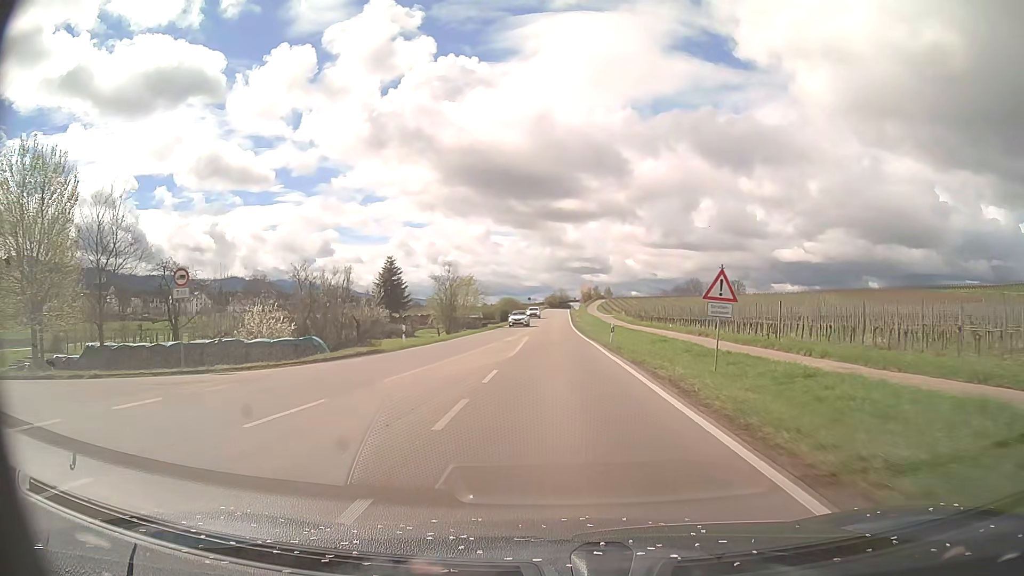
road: primary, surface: asphalt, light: Day
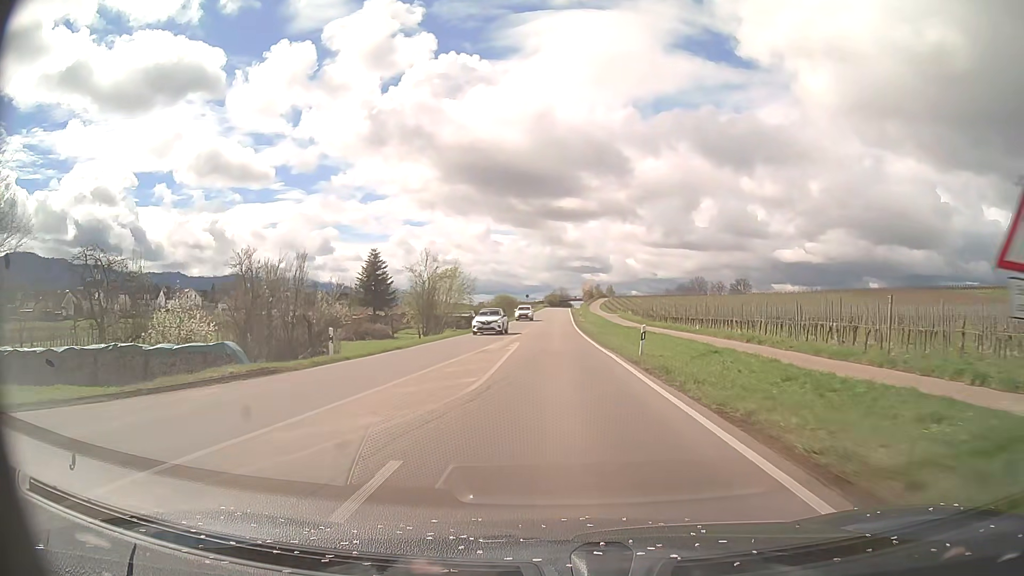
(0.0, +10.6) m; 0°
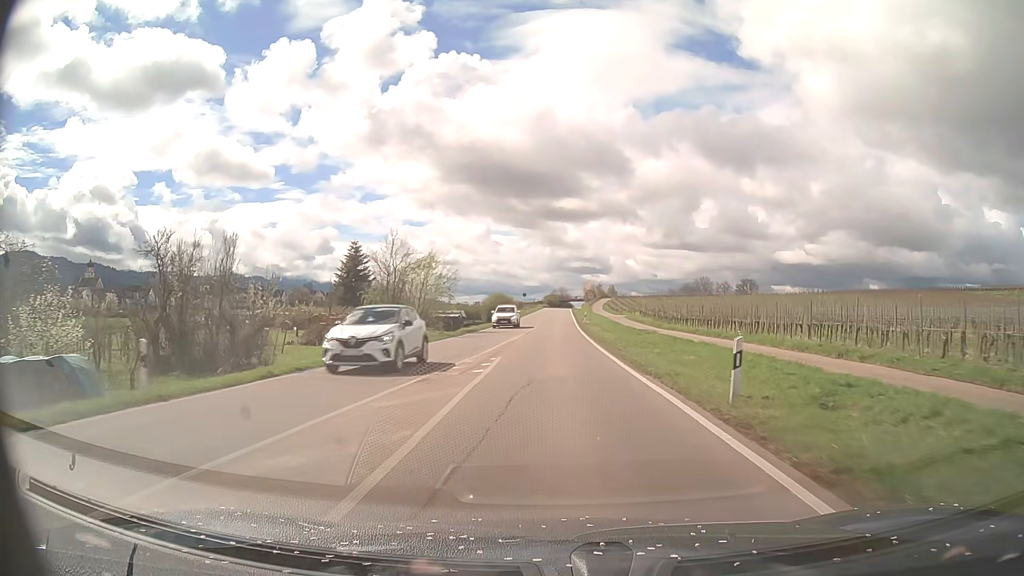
(0.0, +10.6) m; 0°
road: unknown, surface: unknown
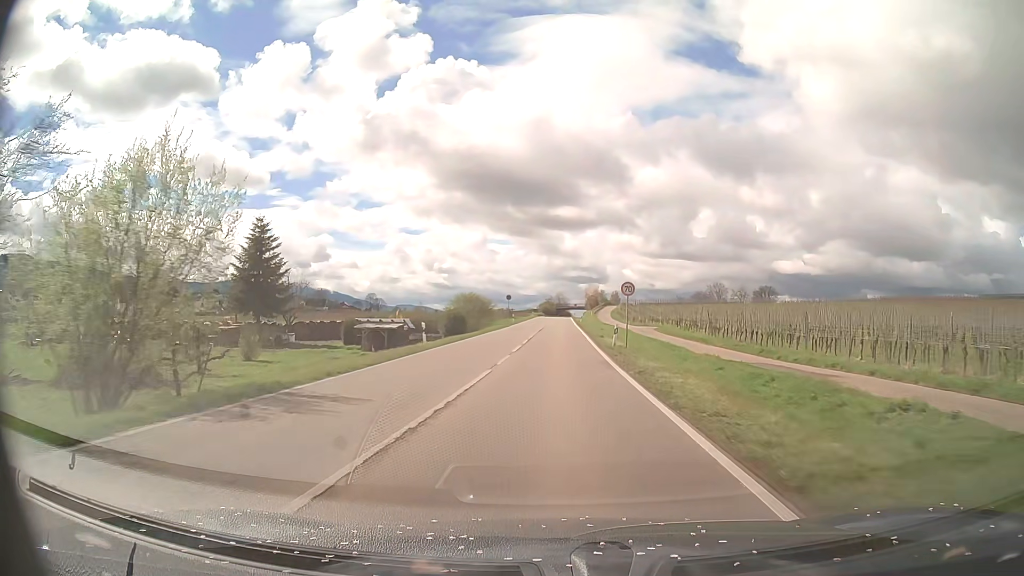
(0.0, +31.7) m; 0°
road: unclassified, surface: asphalt
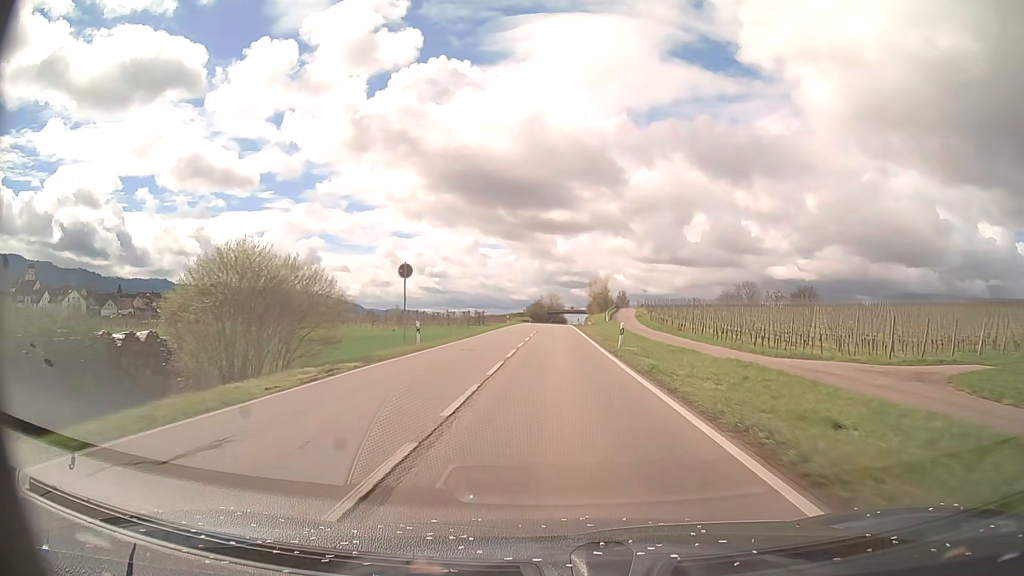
(+0.4, +52.5) m; +1°
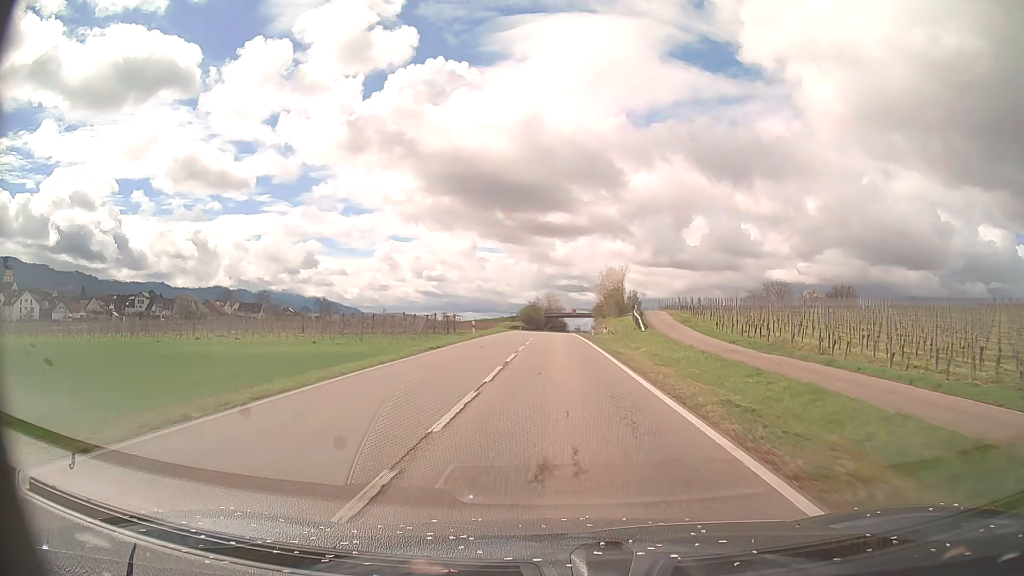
(0.0, +31.5) m; 0°
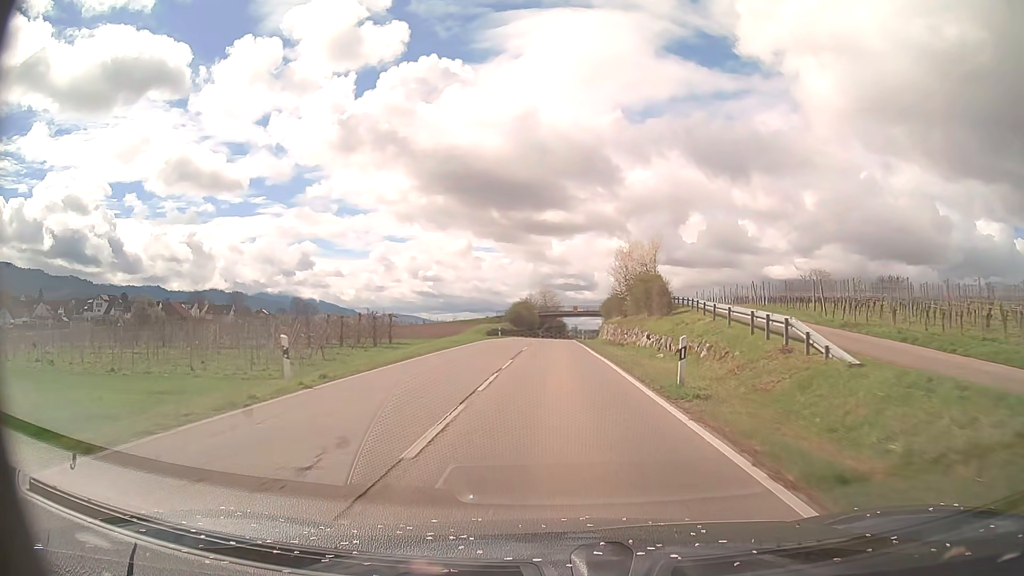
(+0.1, +31.5) m; 0°
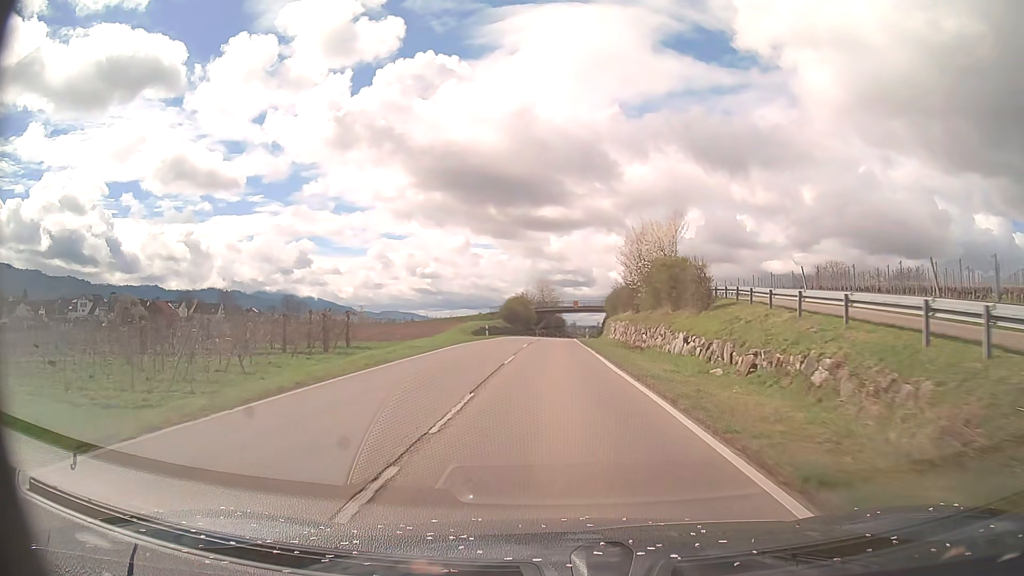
(0.0, +10.5) m; 0°
(0, +10) (0, +20) (0, +30) (0, +40) (0, +50) (0, +60) (+1, +70) (+1, +80) (+2, +90) (+3, +100) m
